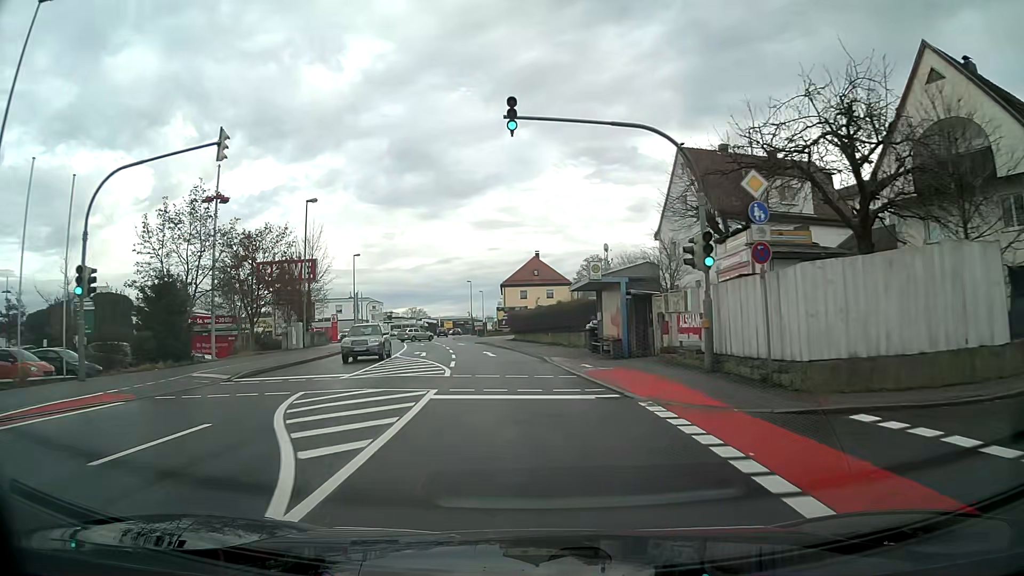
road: tertiary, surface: asphalt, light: Day
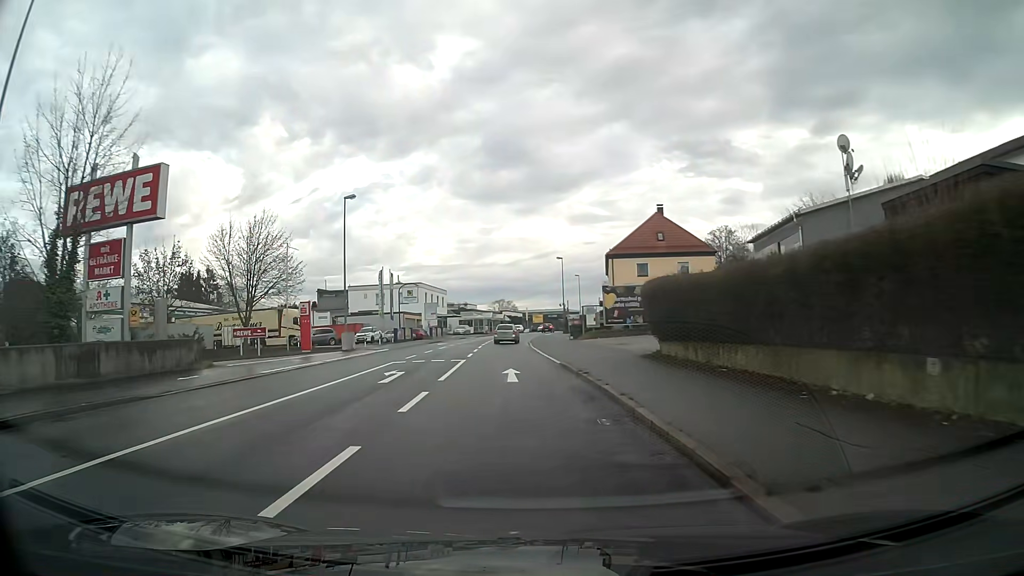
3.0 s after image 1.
(-2.5, +35.9) m; -8°
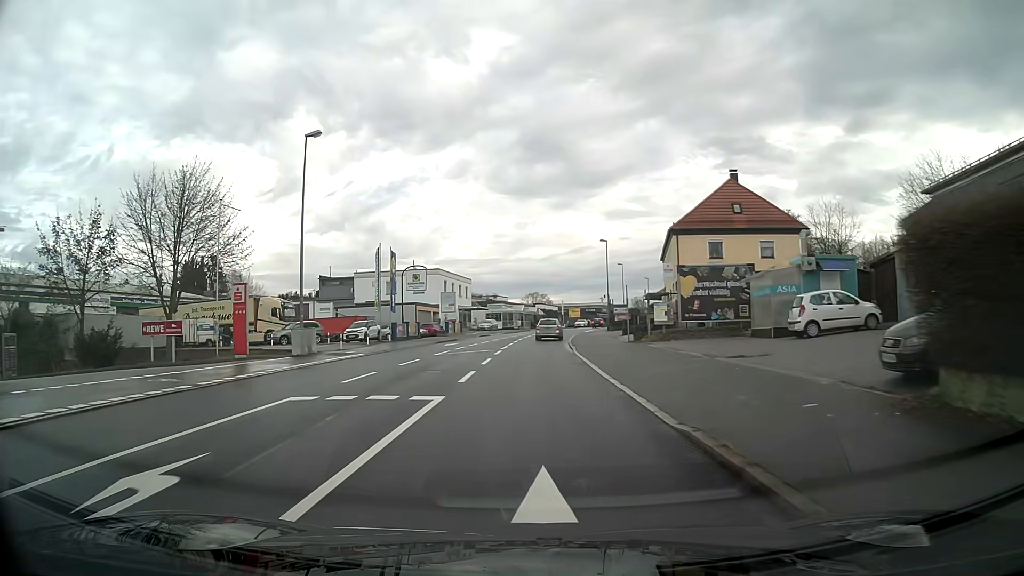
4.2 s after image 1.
(-0.3, +14.5) m; -2°
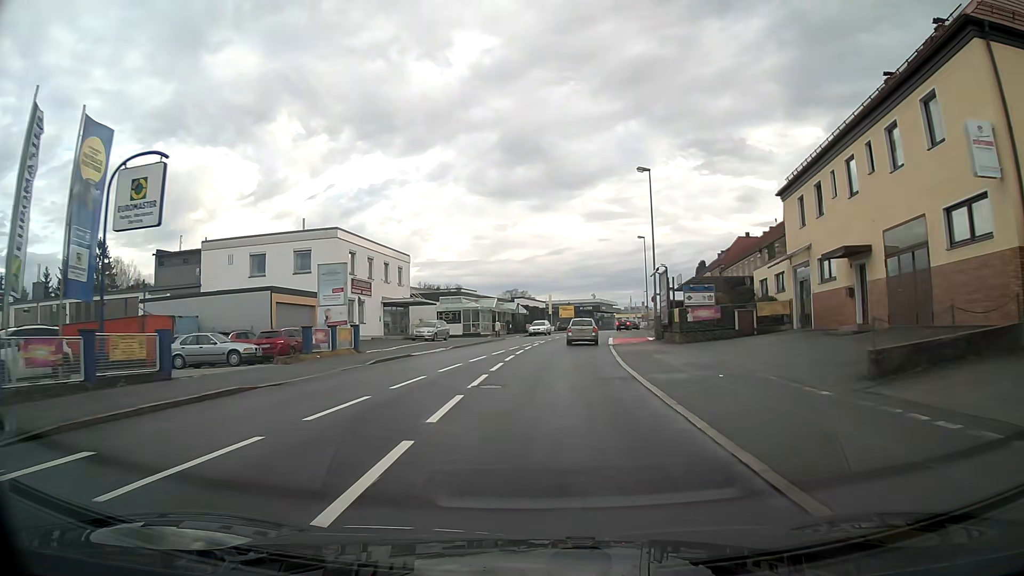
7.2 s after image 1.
(+0.3, +36.9) m; +2°
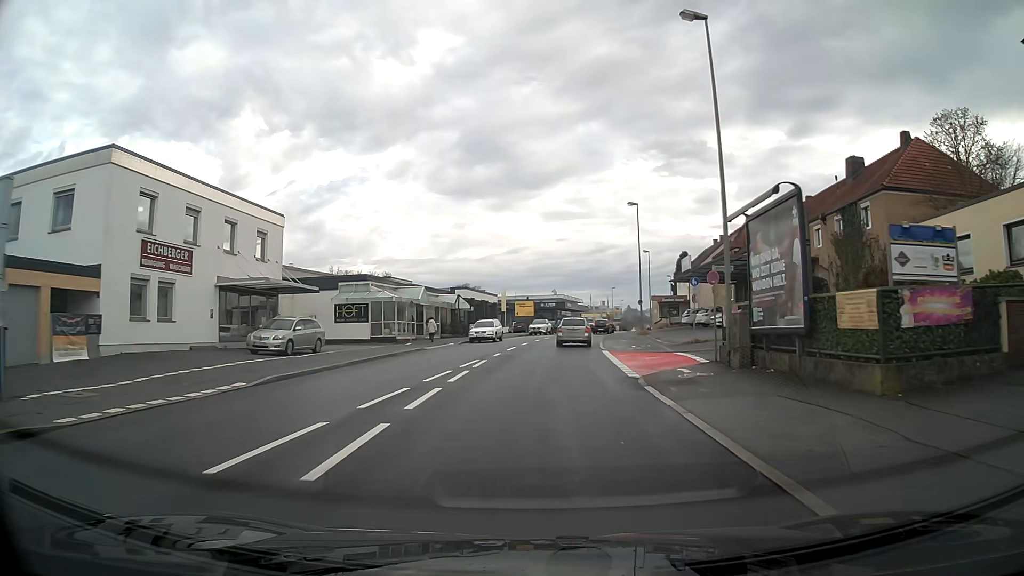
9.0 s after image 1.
(+0.7, +21.7) m; +4°
(0, +10) (0, +20) (+1, +30) (+2, +40) (+3, +50) (+4, +60) (+6, +70) (+8, +79) (+11, +89) (+13, +99) m
